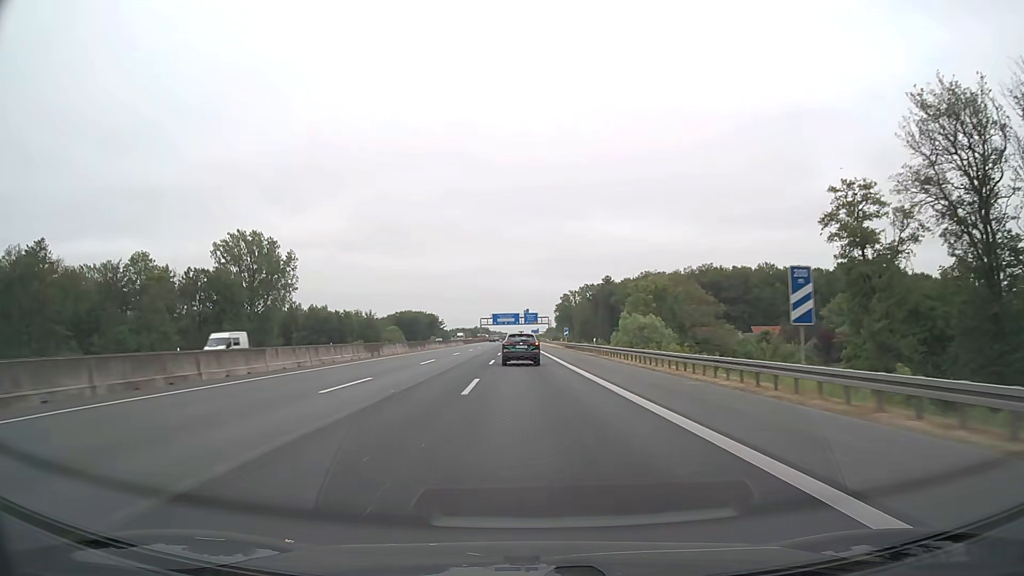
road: motorway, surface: asphalt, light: Day
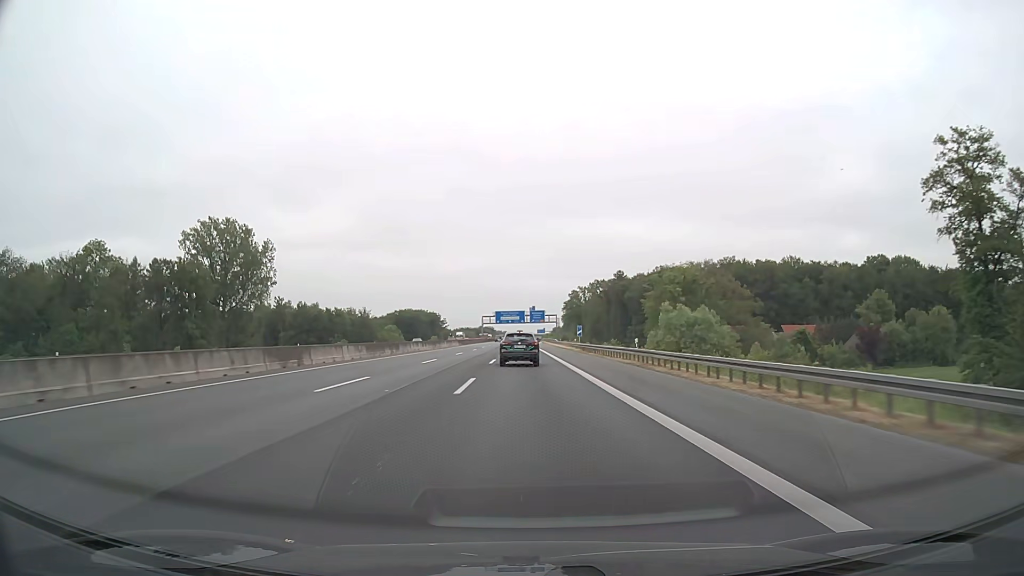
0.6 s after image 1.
(-0.1, +18.0) m; -1°
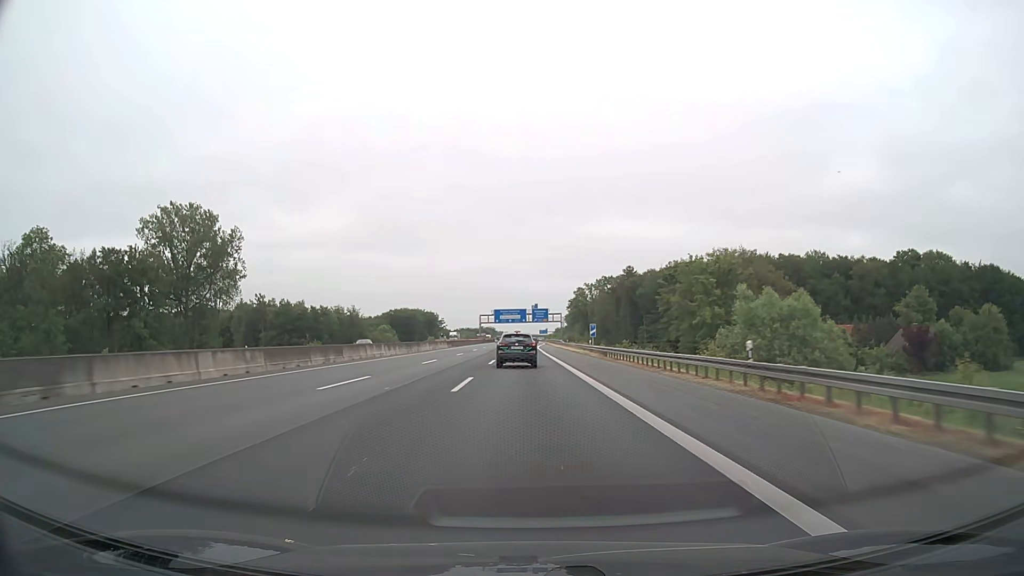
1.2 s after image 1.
(-0.1, +17.8) m; 0°
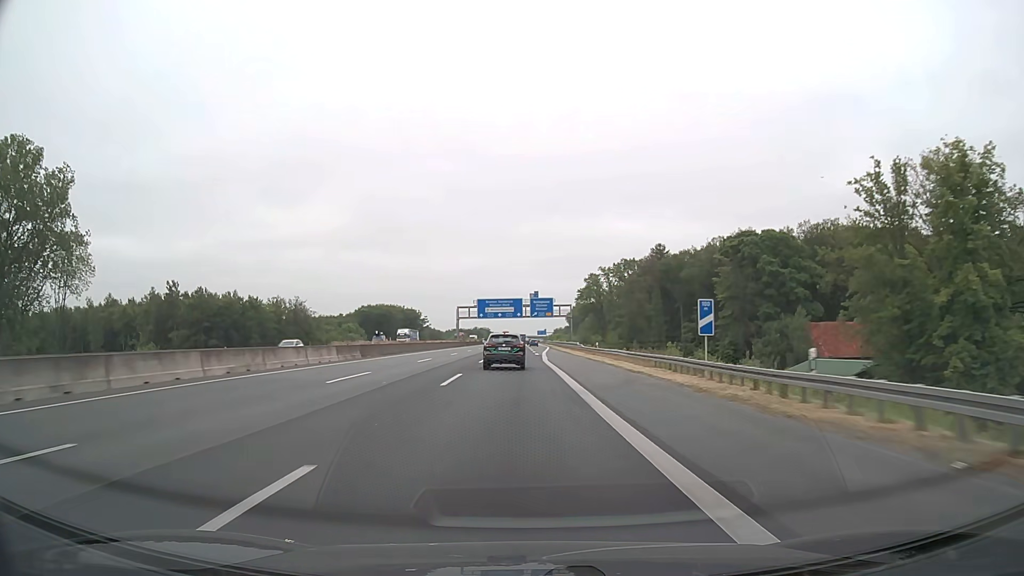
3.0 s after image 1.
(0.0, +52.8) m; 0°
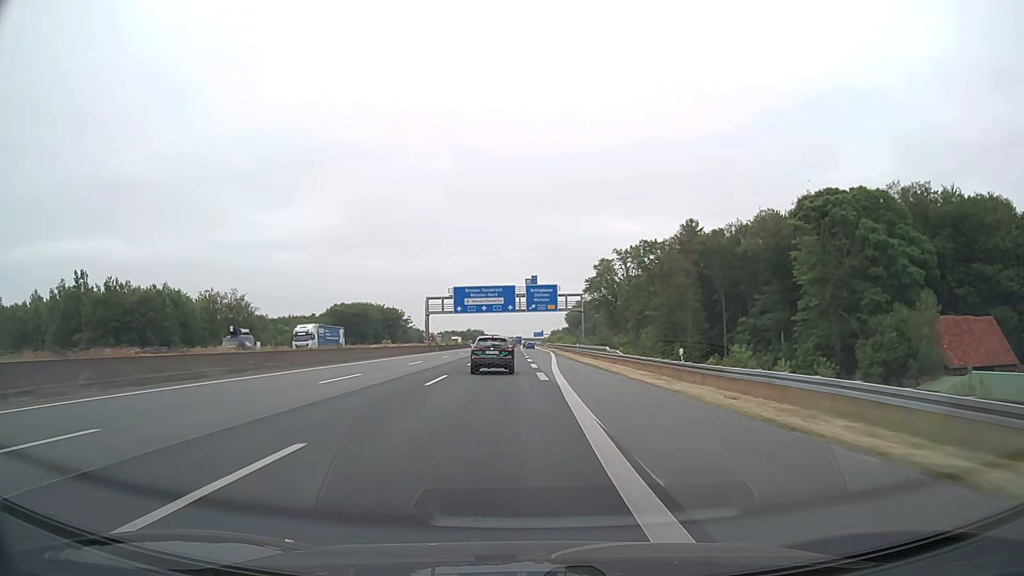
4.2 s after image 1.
(+0.1, +35.8) m; 0°
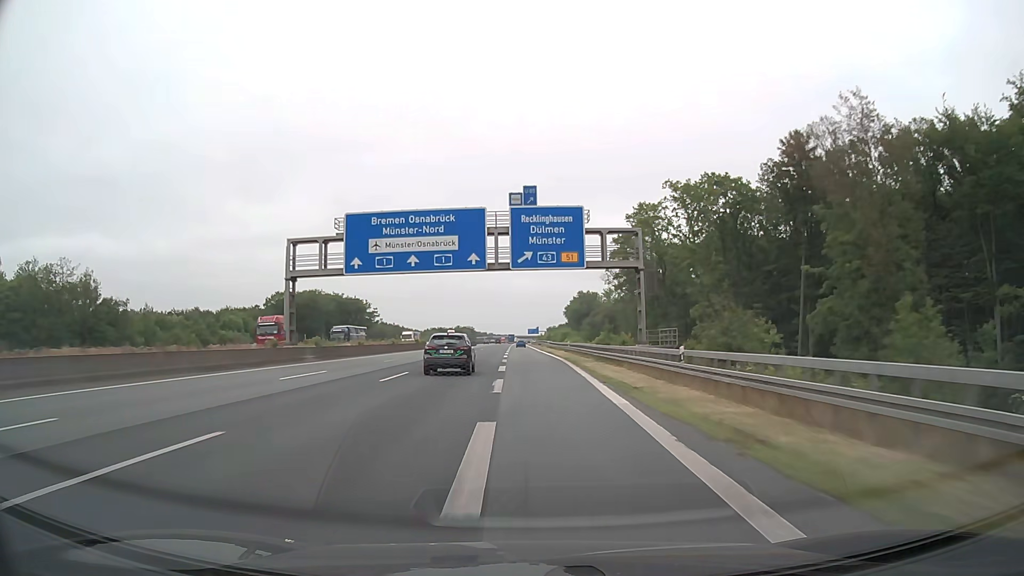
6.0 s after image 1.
(+0.4, +55.1) m; +1°
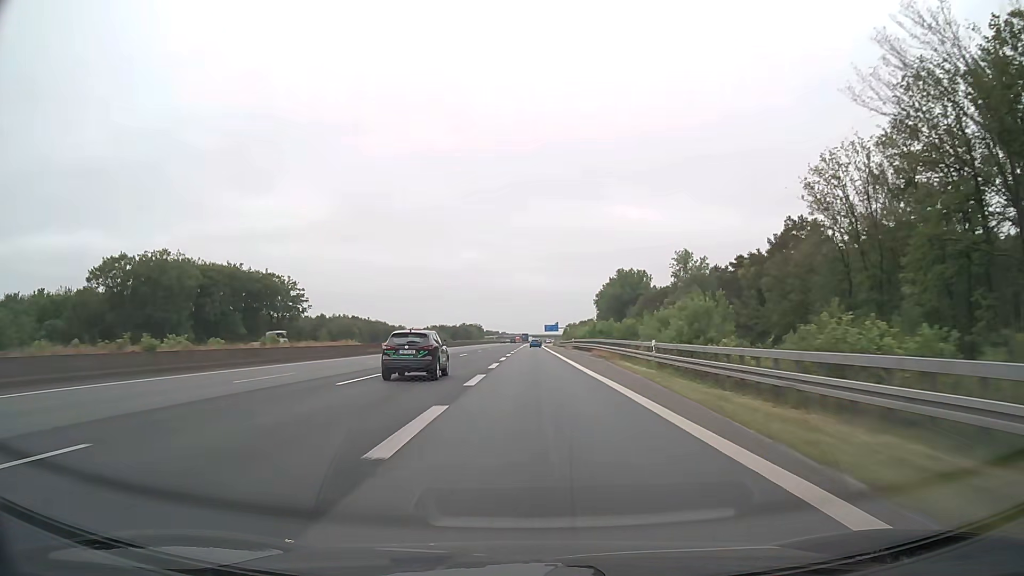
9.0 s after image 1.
(-0.9, +93.8) m; -1°
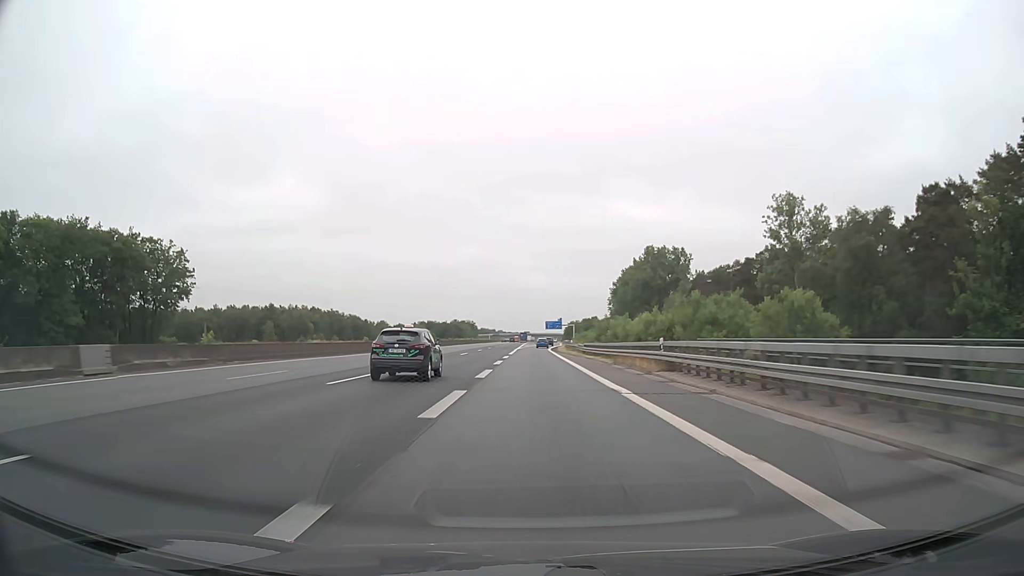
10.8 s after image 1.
(-0.1, +55.0) m; 0°
(0, +10) (0, +20) (0, +30) (0, +40) (0, +50) (0, +60) (+1, +70) (+1, +80) (+2, +90) (+2, +100) m
